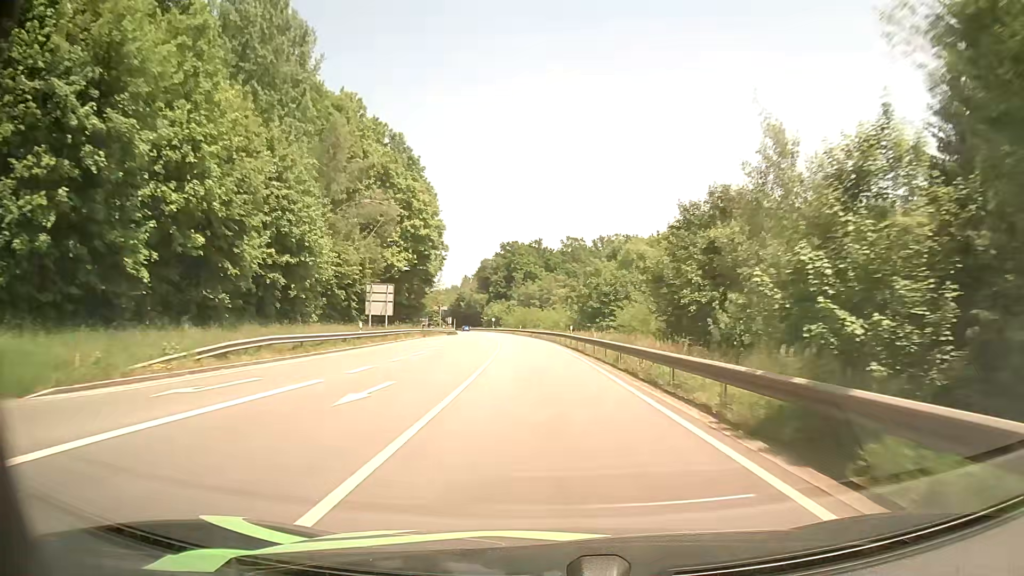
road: primary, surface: asphalt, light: Day
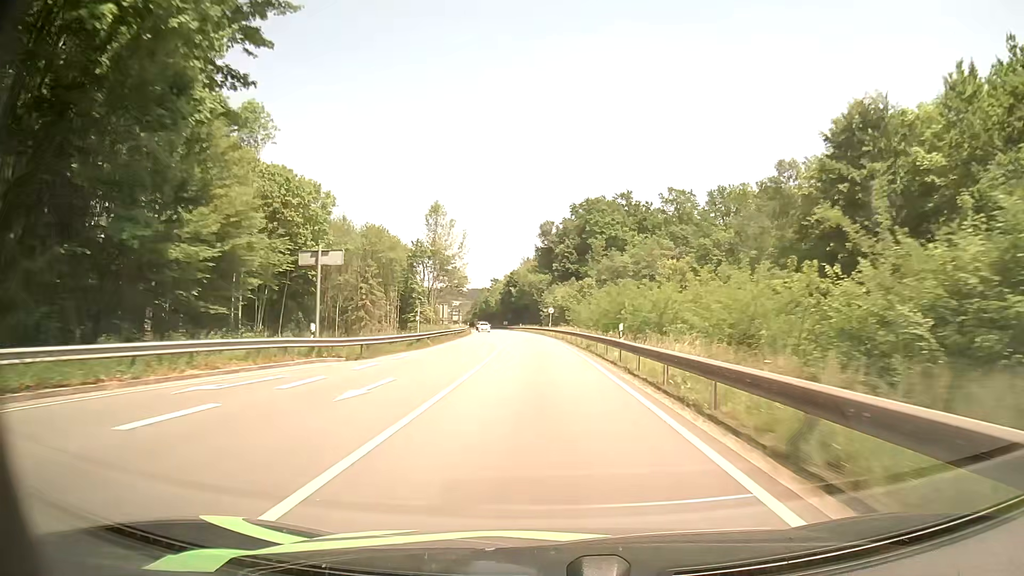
(-3.5, +72.2) m; -6°
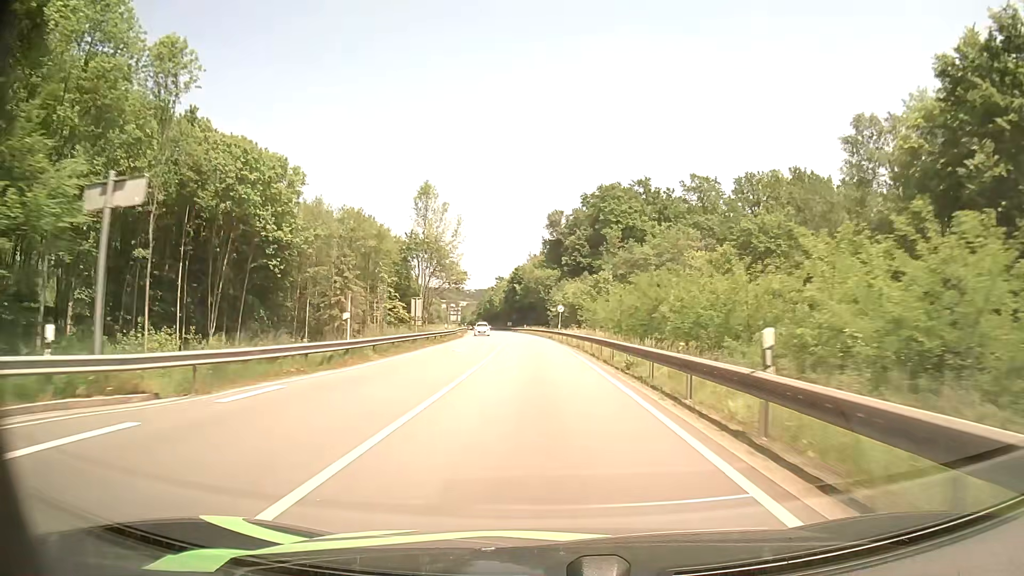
(-0.1, +14.6) m; -1°
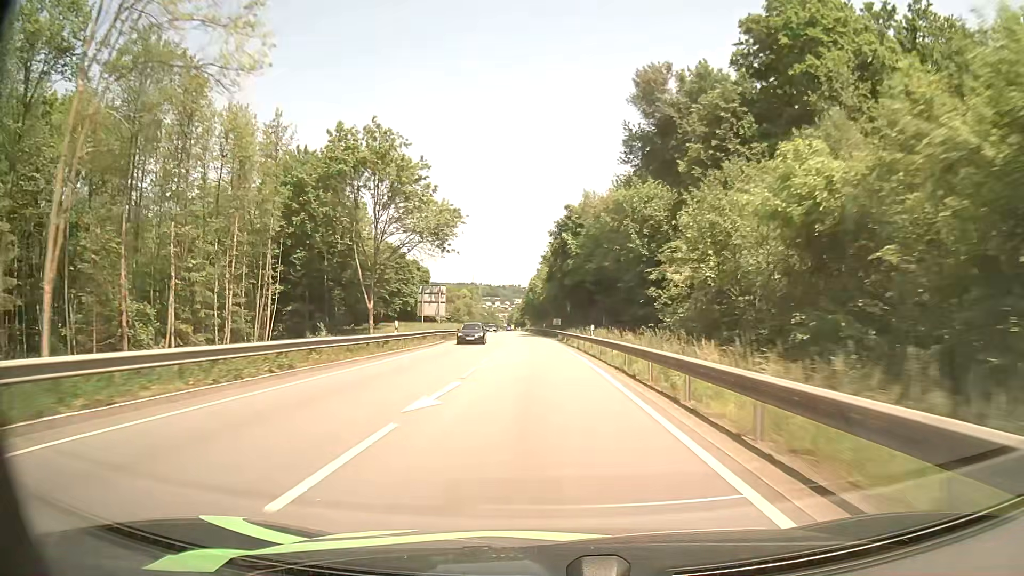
(-3.0, +72.0) m; -5°
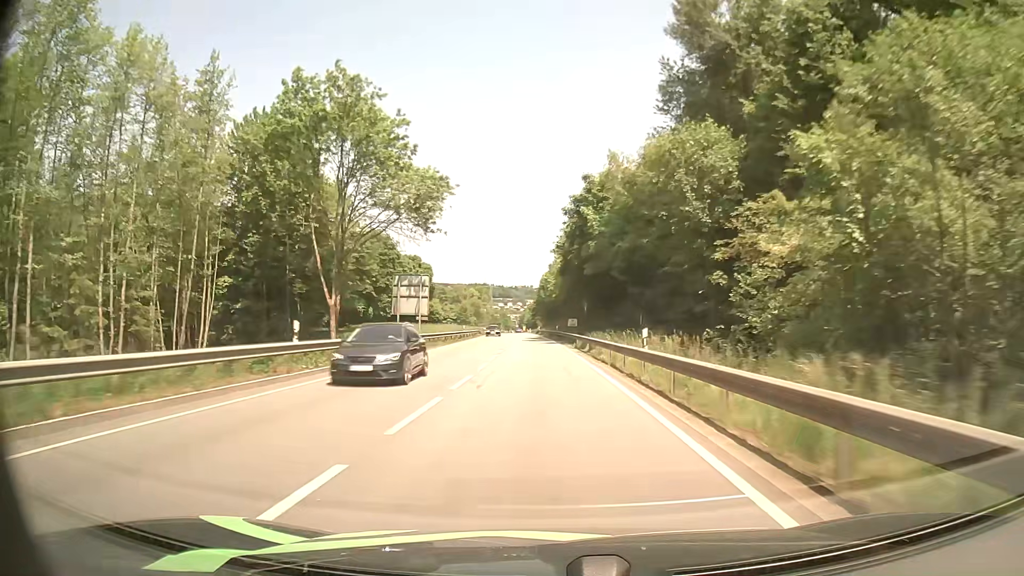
(-0.1, +14.3) m; -1°
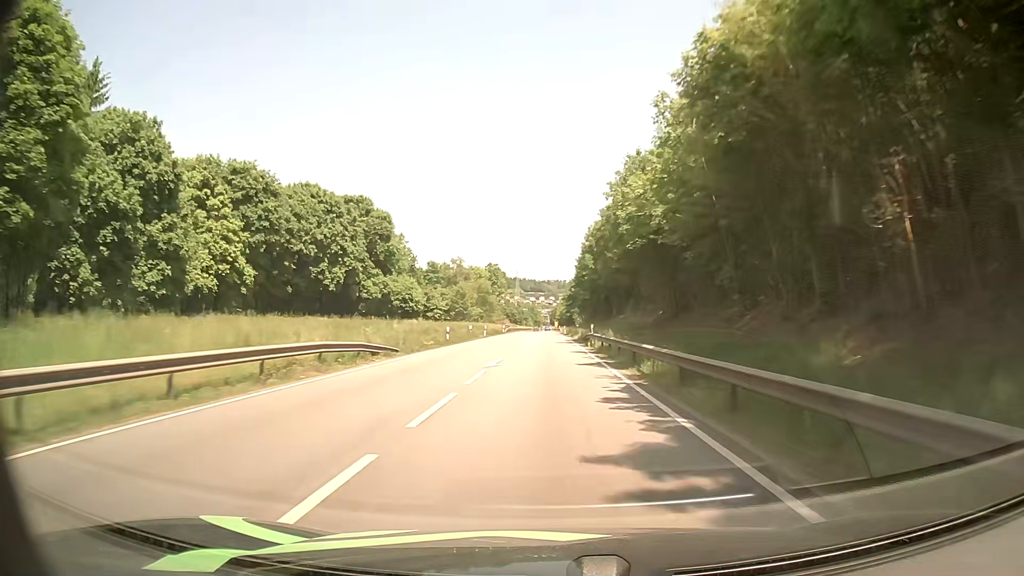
(-2.4, +71.7) m; -3°
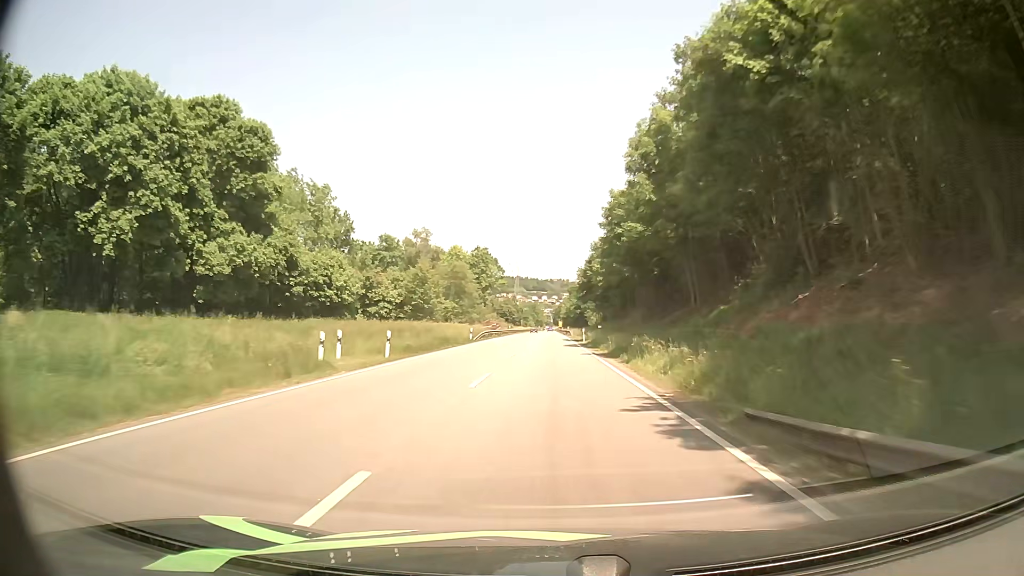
(-0.1, +43.4) m; 0°
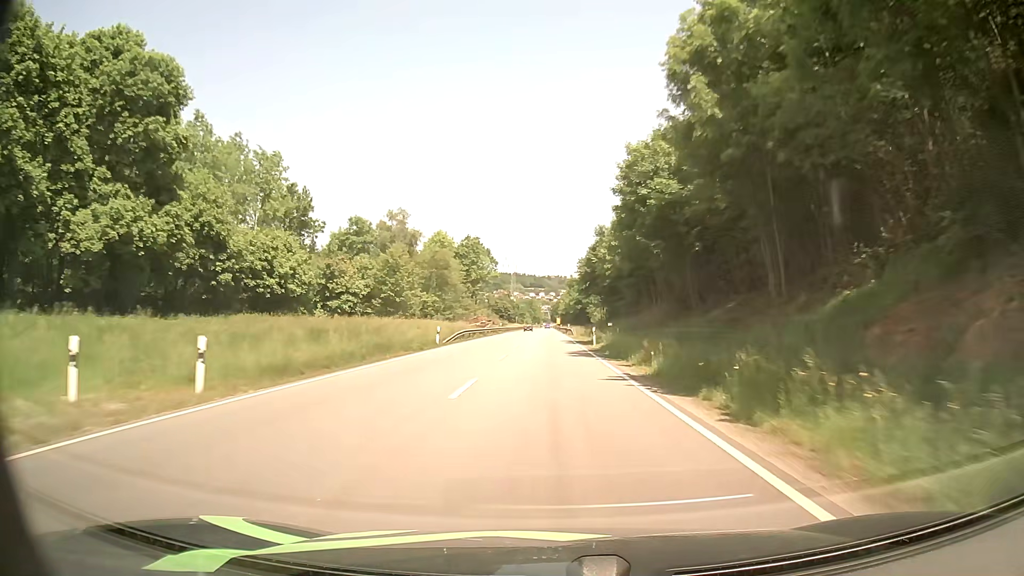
(+0.1, +14.6) m; 0°
